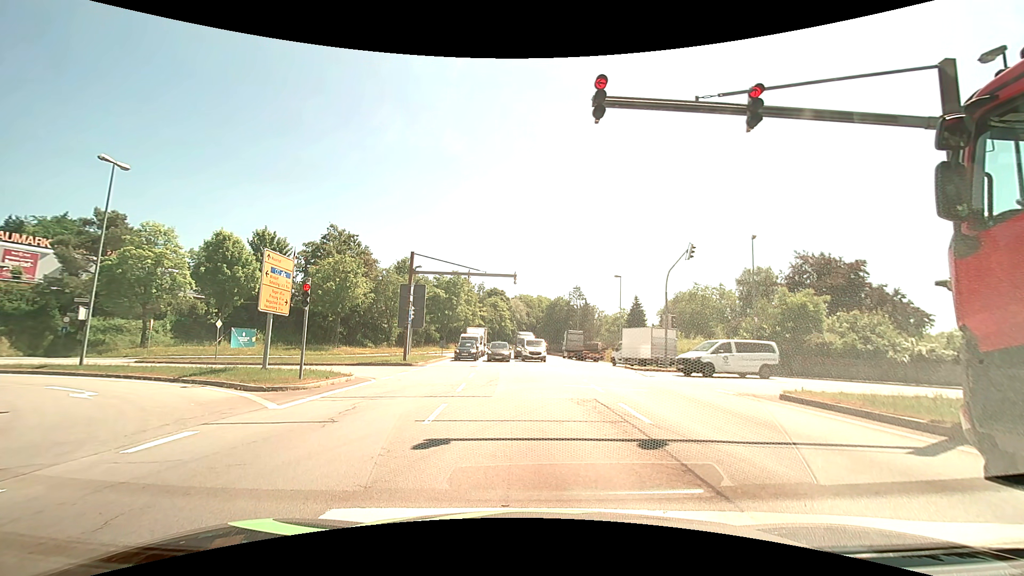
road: primary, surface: asphalt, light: Day
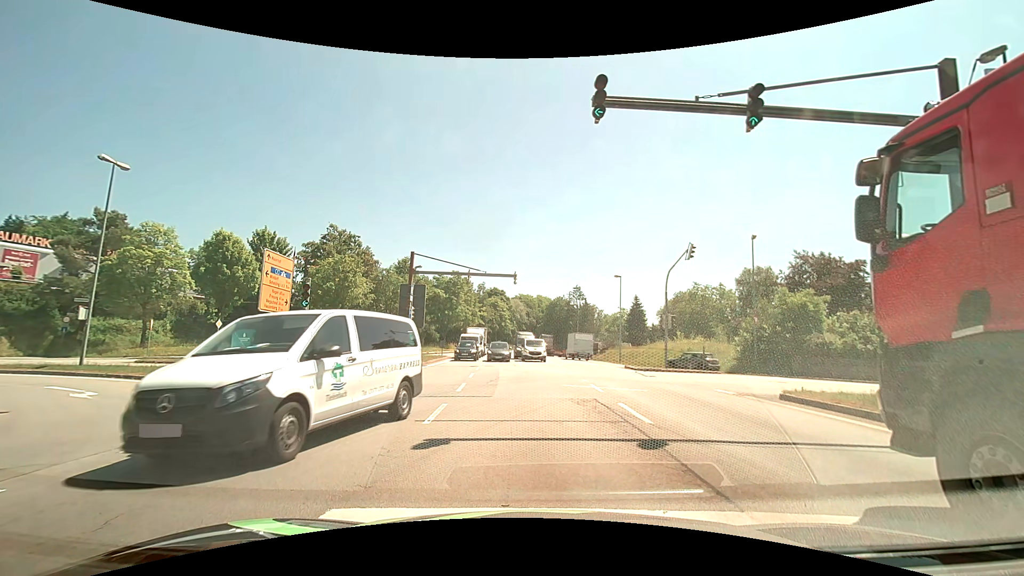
(0.0, 0.0) m; 0°
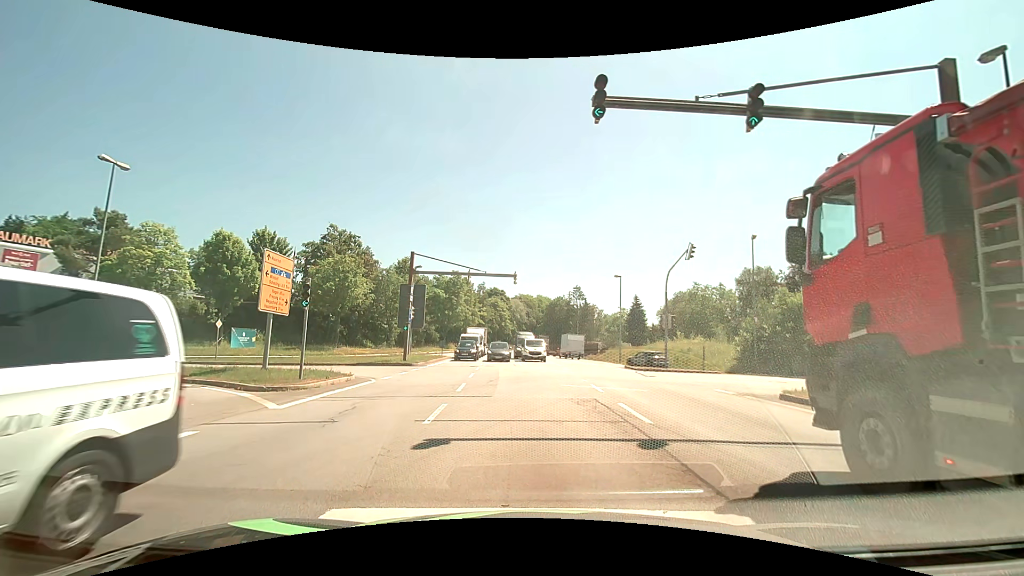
(0.0, 0.0) m; 0°
